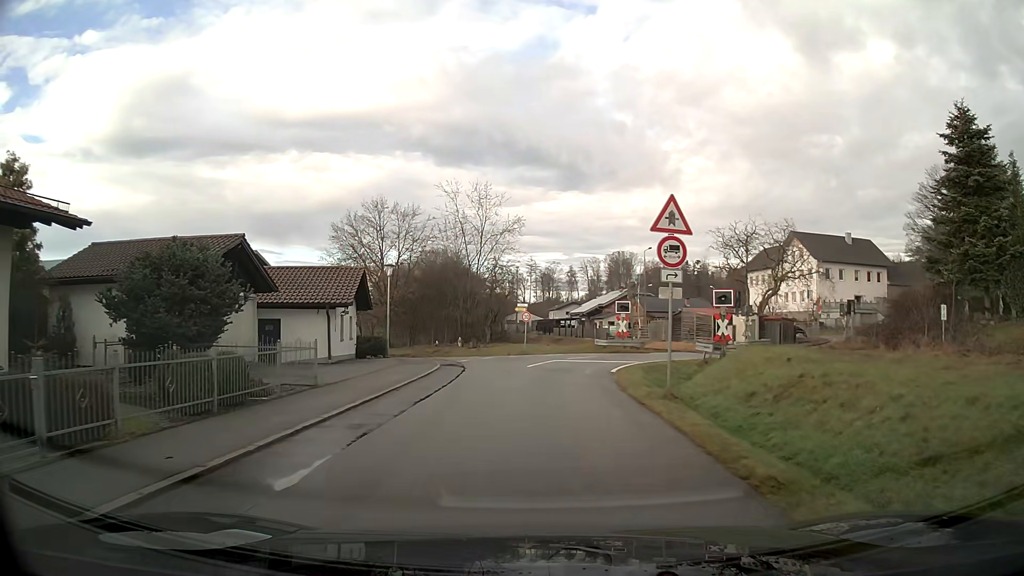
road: secondary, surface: asphalt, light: Day
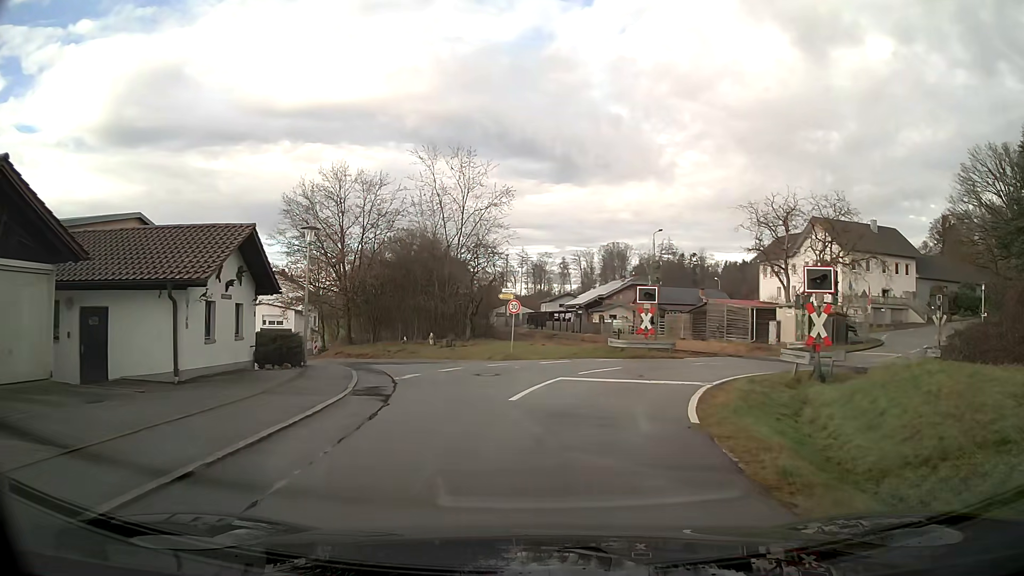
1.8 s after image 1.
(+0.1, +11.2) m; +2°
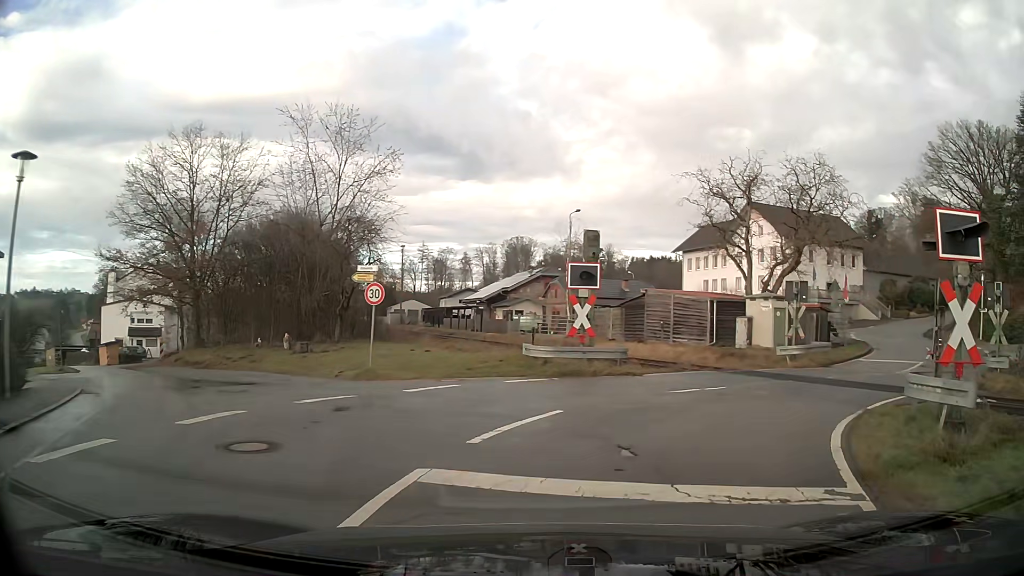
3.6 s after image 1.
(+0.7, +10.6) m; +11°
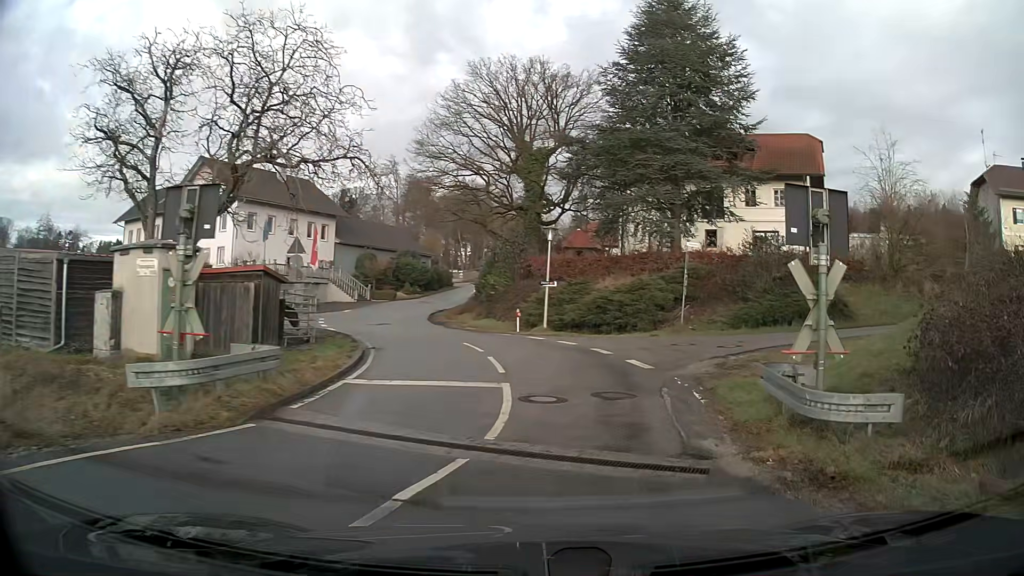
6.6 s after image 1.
(+6.1, +14.9) m; +44°
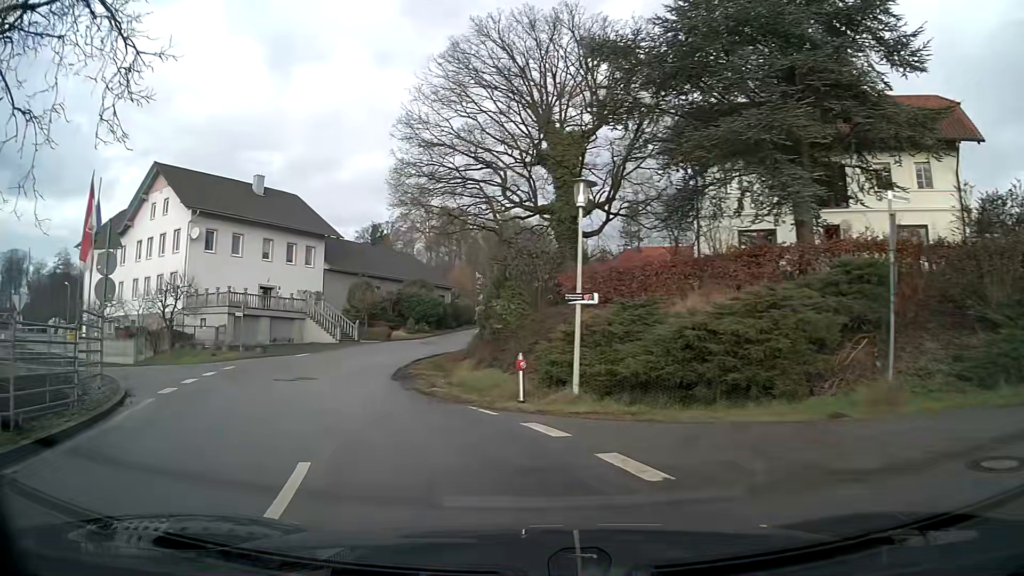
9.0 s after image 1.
(-0.1, +15.2) m; -9°
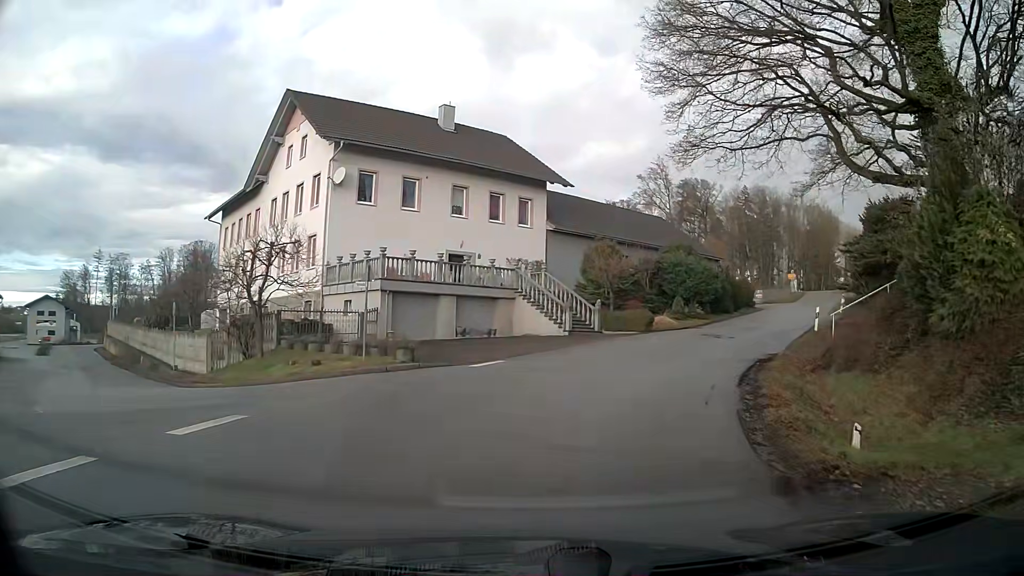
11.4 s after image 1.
(-3.4, +17.0) m; -13°
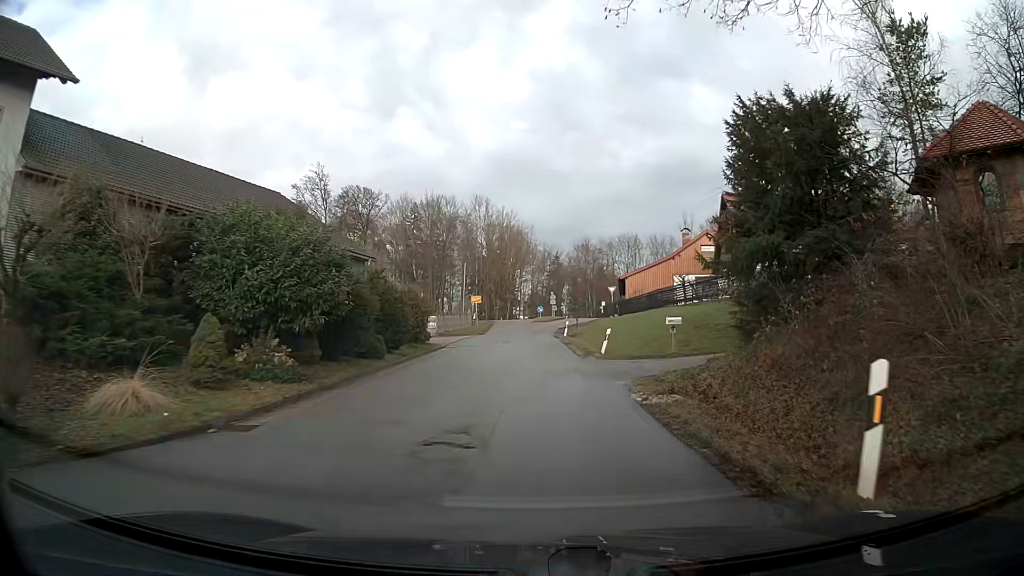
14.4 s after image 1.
(+6.3, +22.7) m; +26°
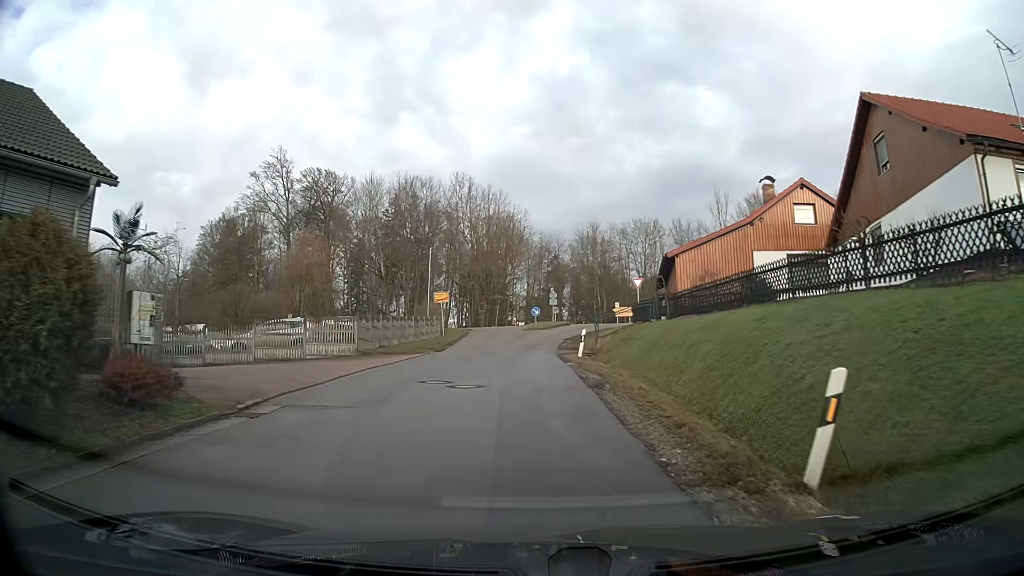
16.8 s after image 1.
(+0.2, +20.2) m; -1°
(0, +10) (0, +20) (0, +30) (+1, +40) (+5, +49) (+12, +56) (+22, +57) (+32, +55) (+42, +54) (+52, +52) m
